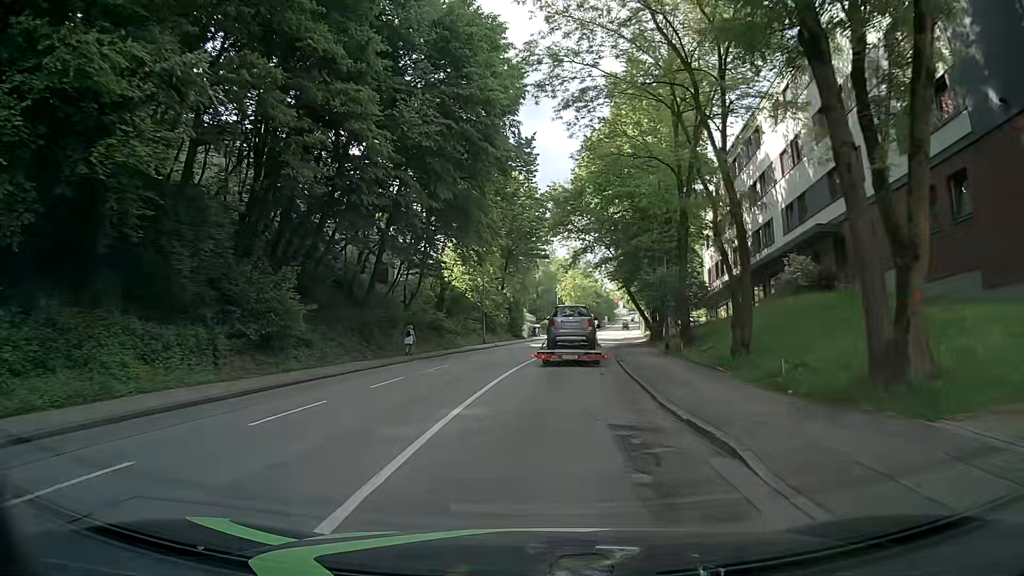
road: tertiary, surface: asphalt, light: Day
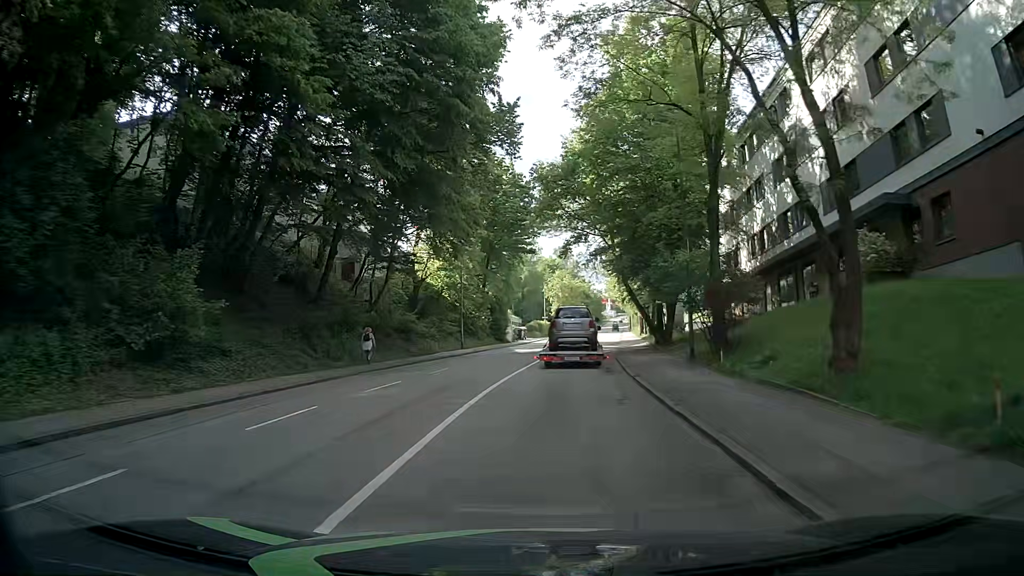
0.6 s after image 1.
(0.0, +6.7) m; 0°
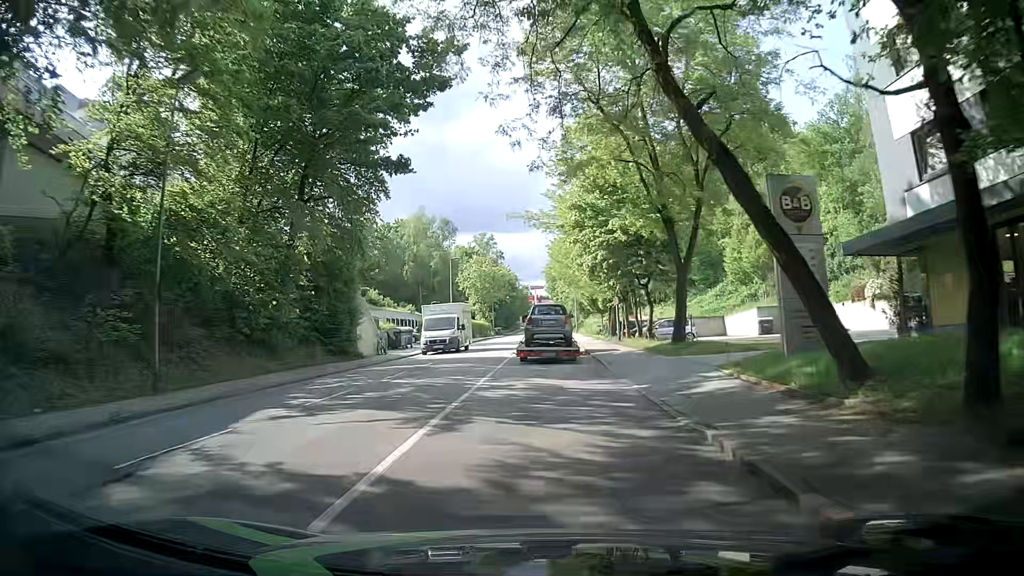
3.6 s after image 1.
(+2.2, +33.5) m; +6°
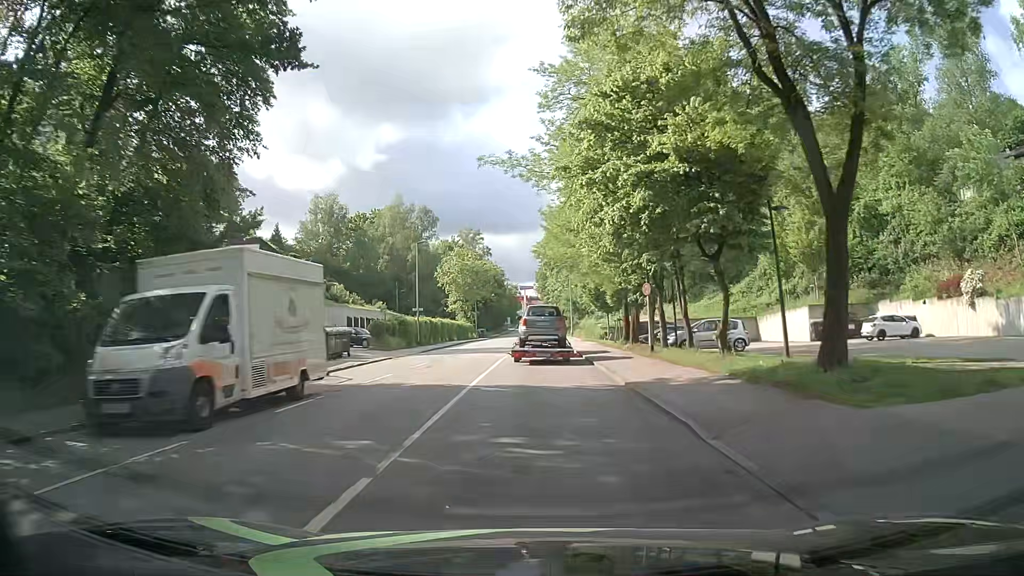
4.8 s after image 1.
(+0.2, +13.6) m; +1°
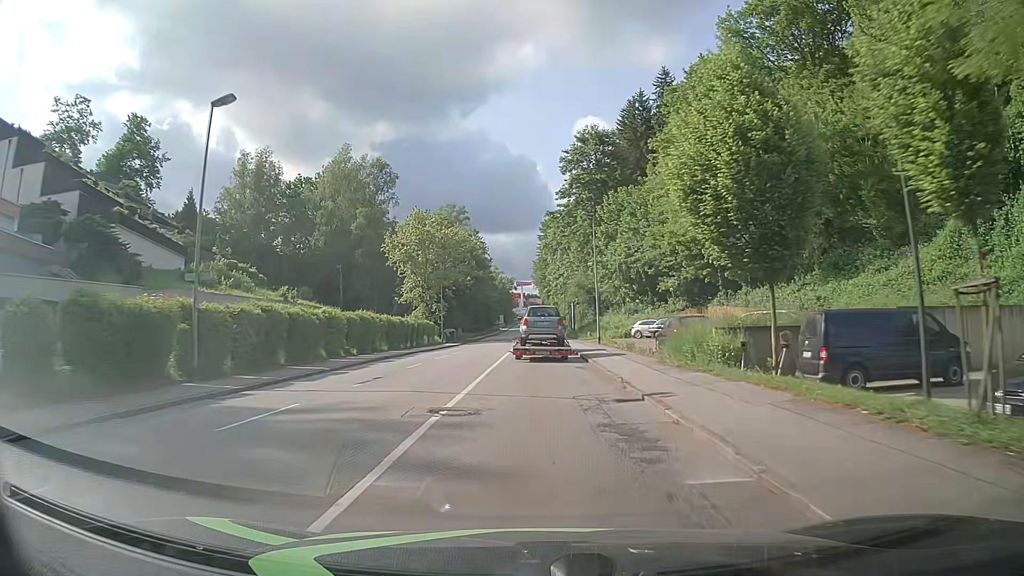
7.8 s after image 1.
(+0.6, +35.0) m; +1°
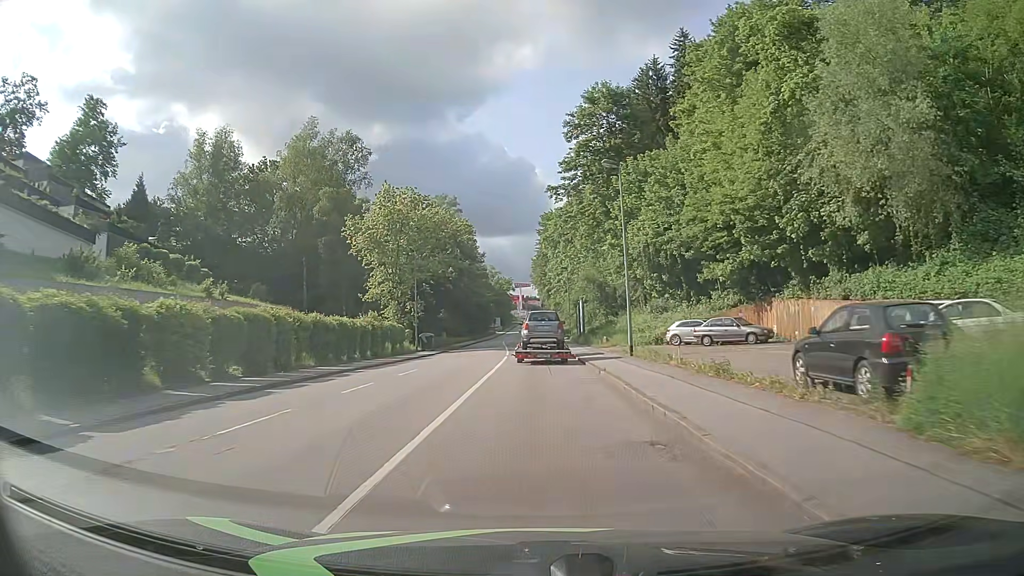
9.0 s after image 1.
(0.0, +14.2) m; 0°
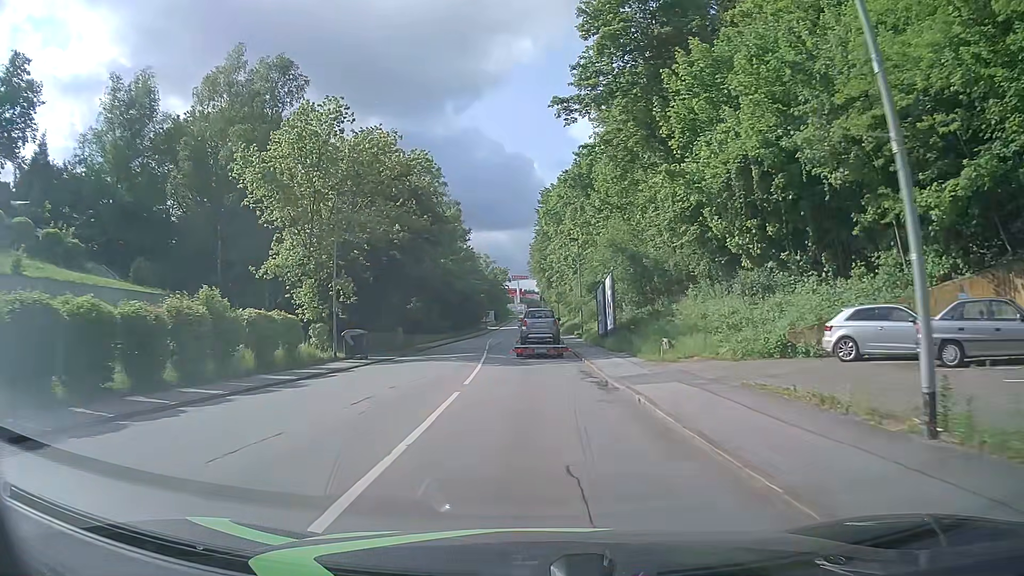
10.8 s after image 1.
(0.0, +21.5) m; 0°
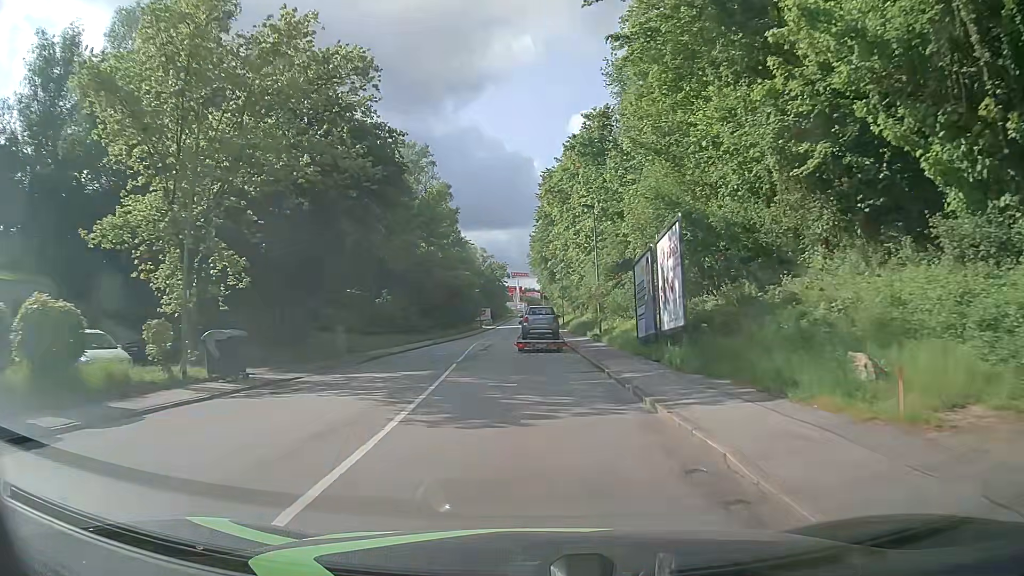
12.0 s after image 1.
(0.0, +14.6) m; 0°
